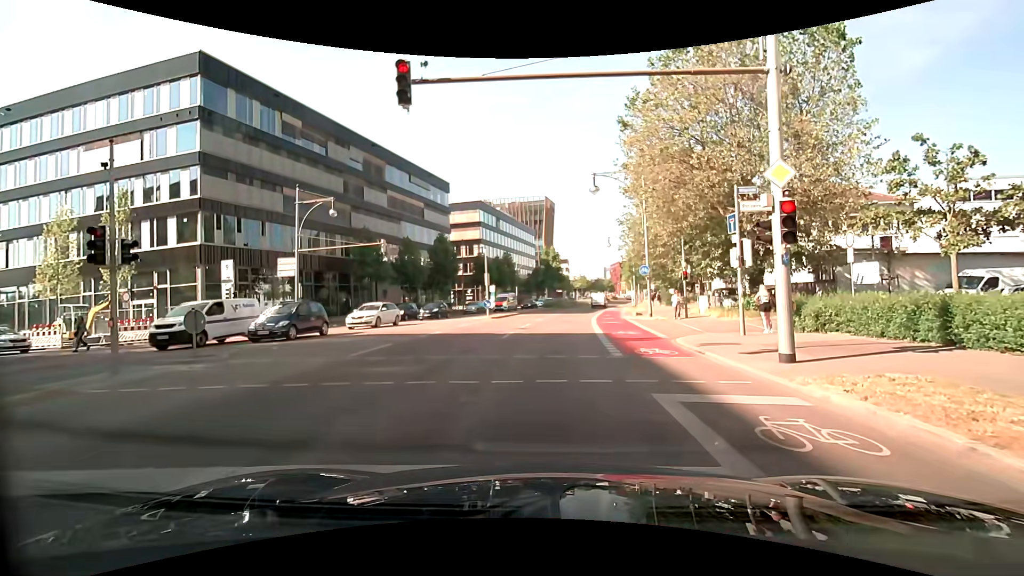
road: primary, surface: asphalt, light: Day
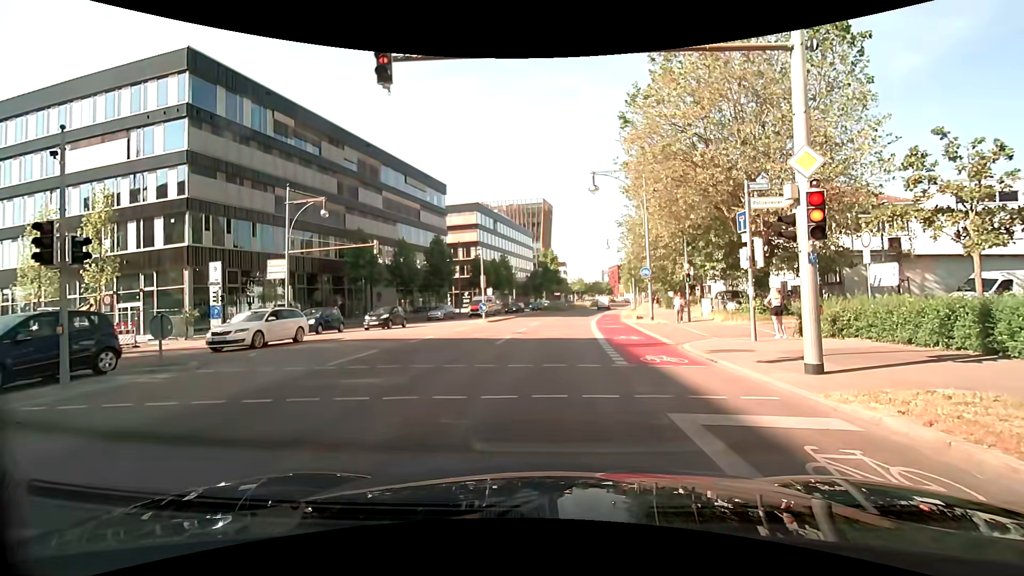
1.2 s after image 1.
(0.0, +0.9) m; +1°
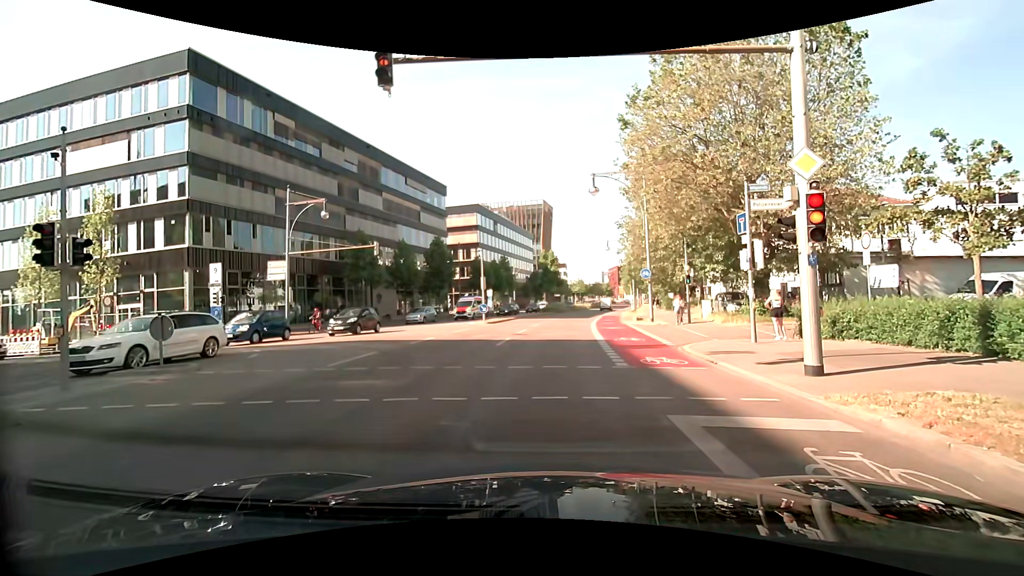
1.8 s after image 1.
(0.0, 0.0) m; 0°
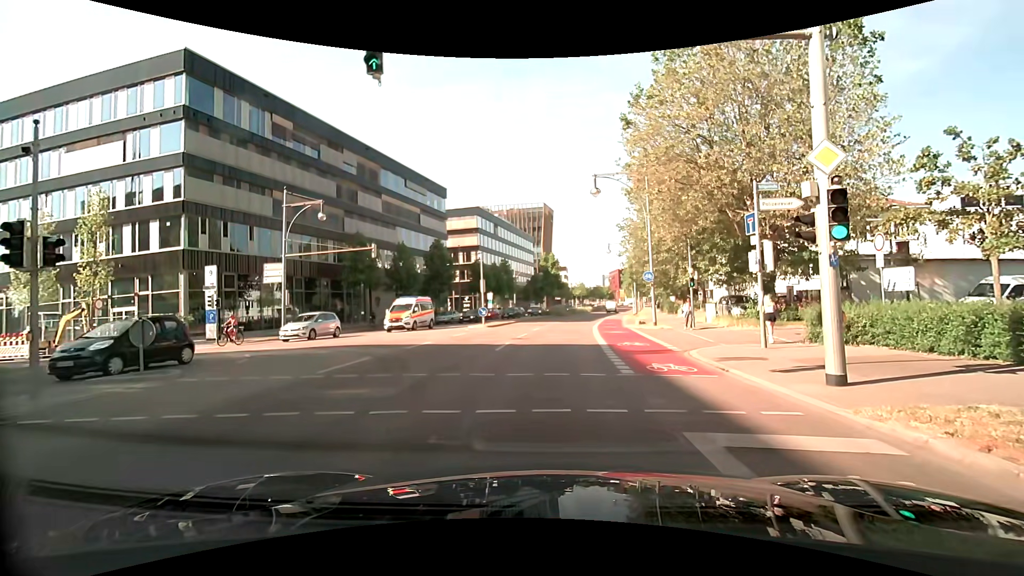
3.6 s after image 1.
(0.0, +0.6) m; 0°
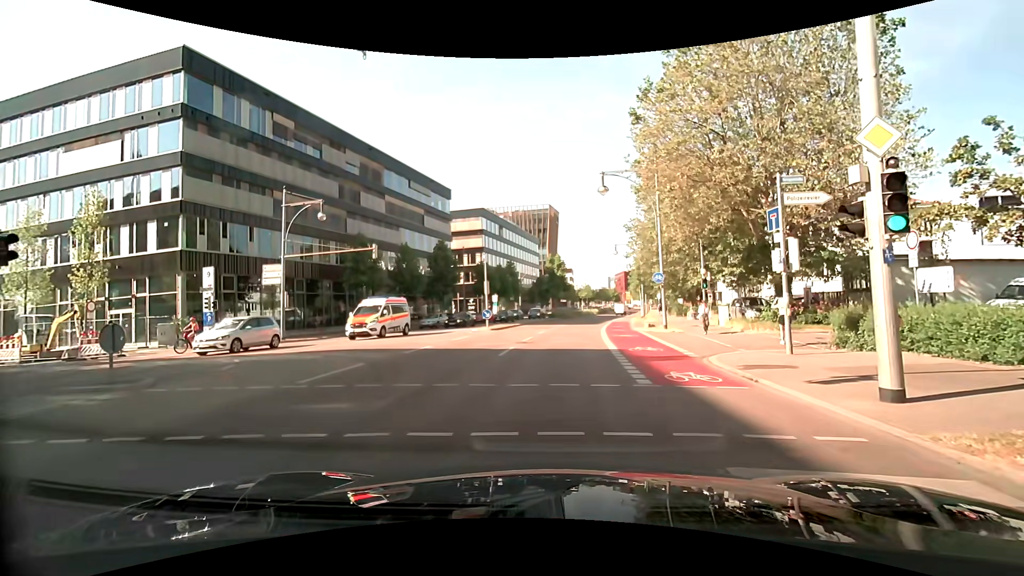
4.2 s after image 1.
(0.0, +1.1) m; +2°
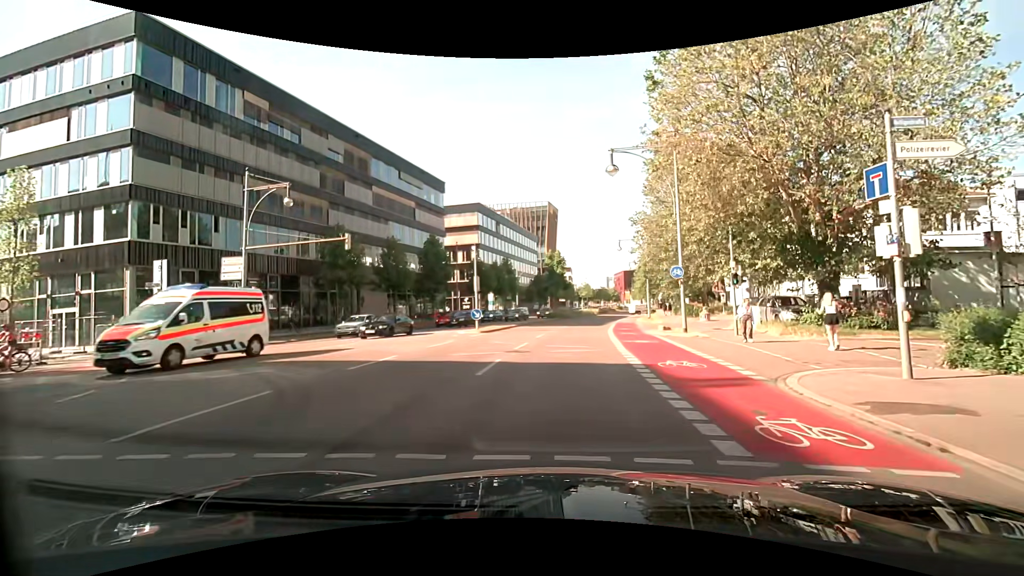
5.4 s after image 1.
(0.0, +4.5) m; 0°
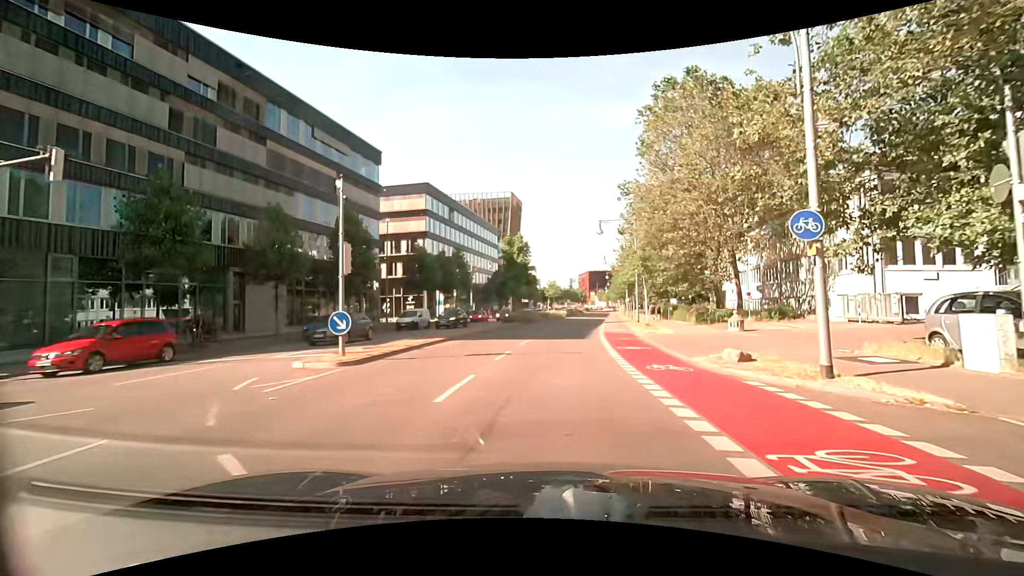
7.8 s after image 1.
(+0.3, +15.0) m; +3°
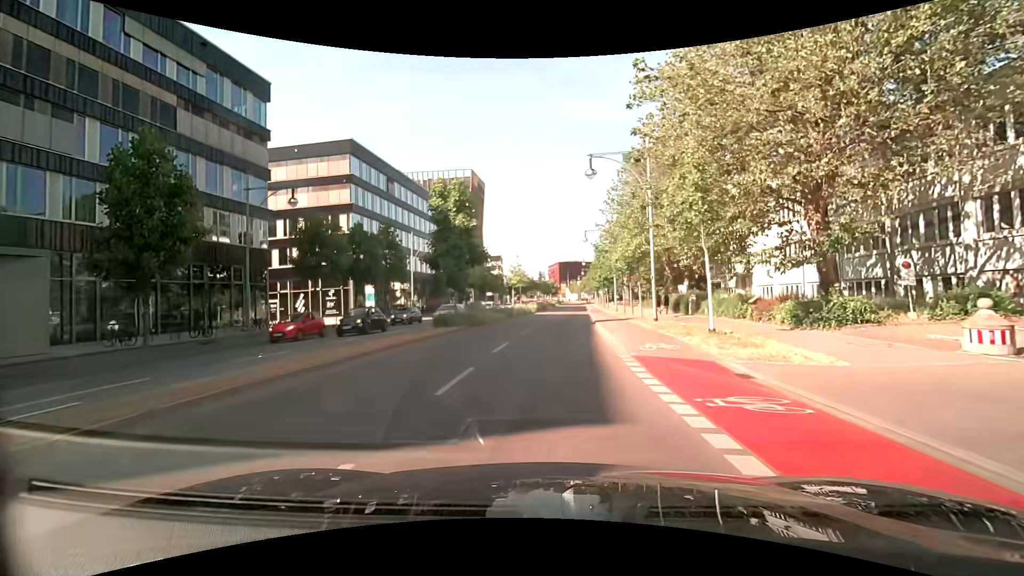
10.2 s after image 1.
(+0.7, +17.8) m; +4°
(0, +10) (0, +20) (+1, +30) (+1, +40) (+2, +50) (+3, +60) (+3, +70) (+4, +80) (+5, +90) (+5, +100) m
